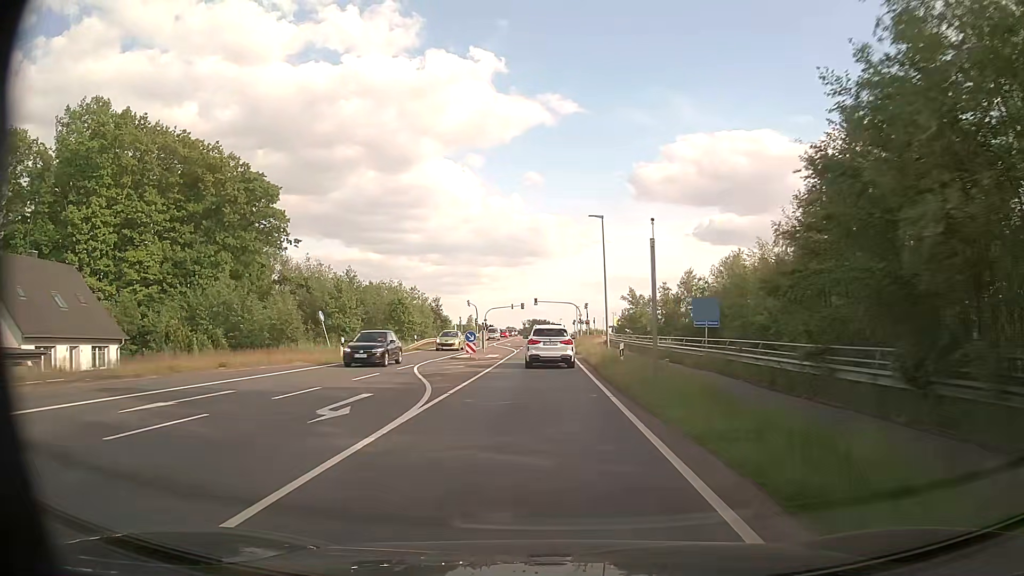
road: secondary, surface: asphalt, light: Day
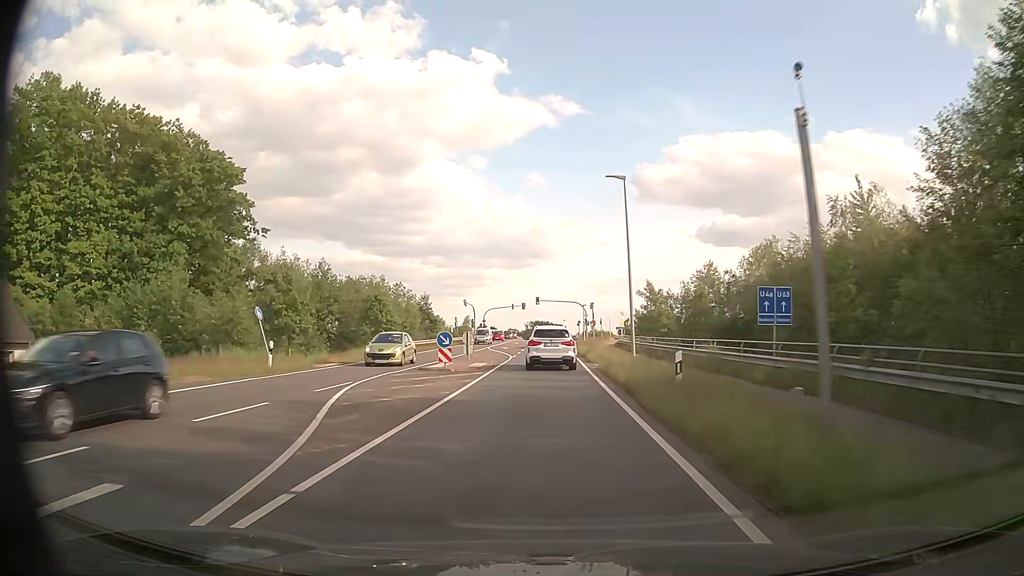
(0.0, +9.6) m; 0°
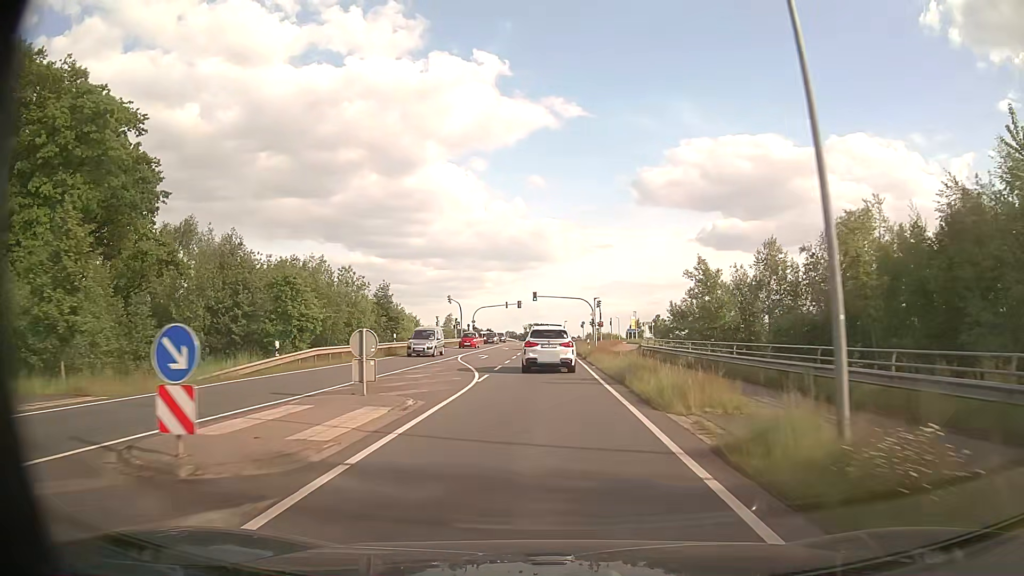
(0.0, +18.9) m; 0°
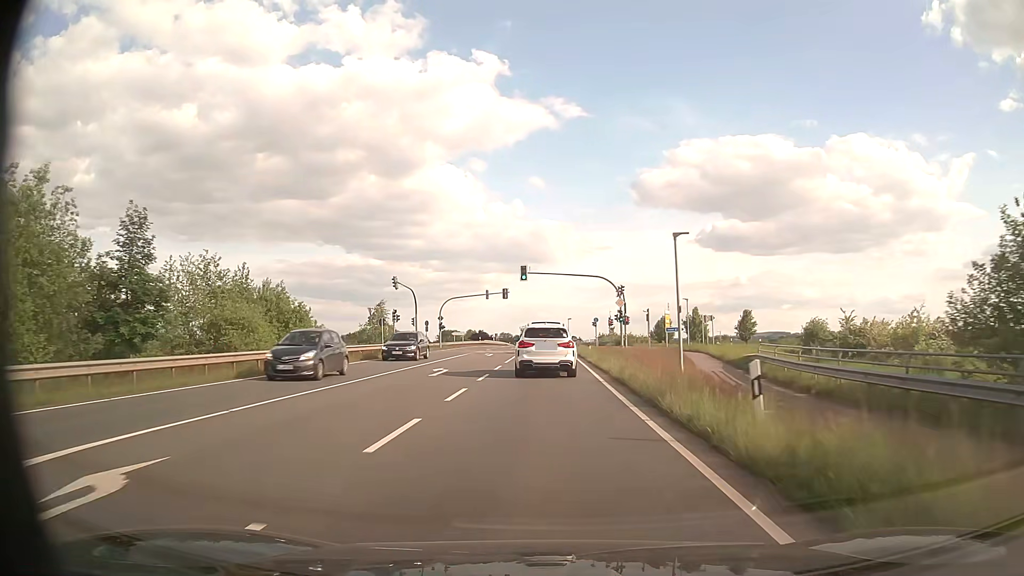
(0.0, +36.2) m; 0°
